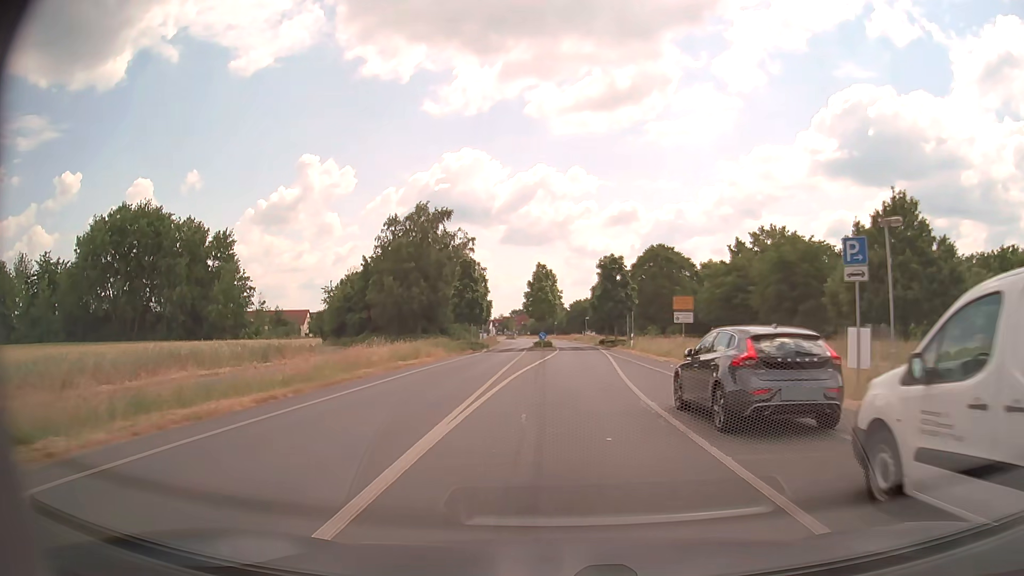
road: tertiary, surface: asphalt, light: Day
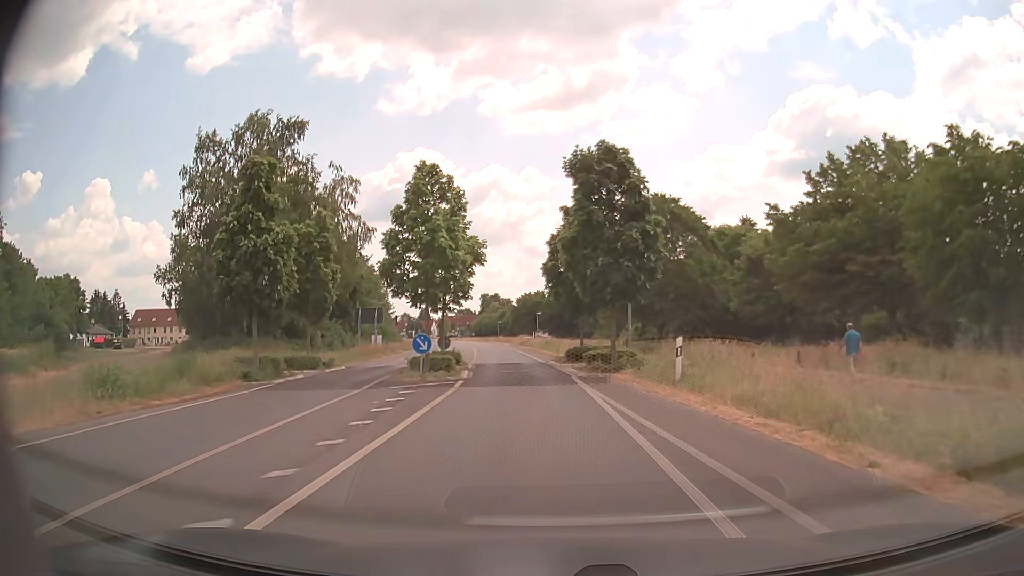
(+1.3, +32.7) m; +4°
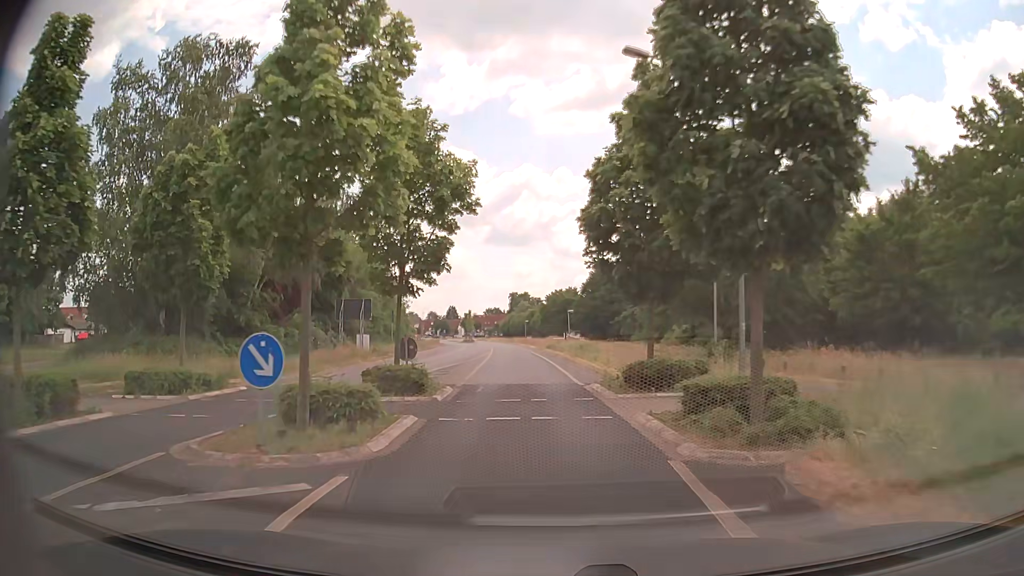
(-0.3, +12.7) m; -2°
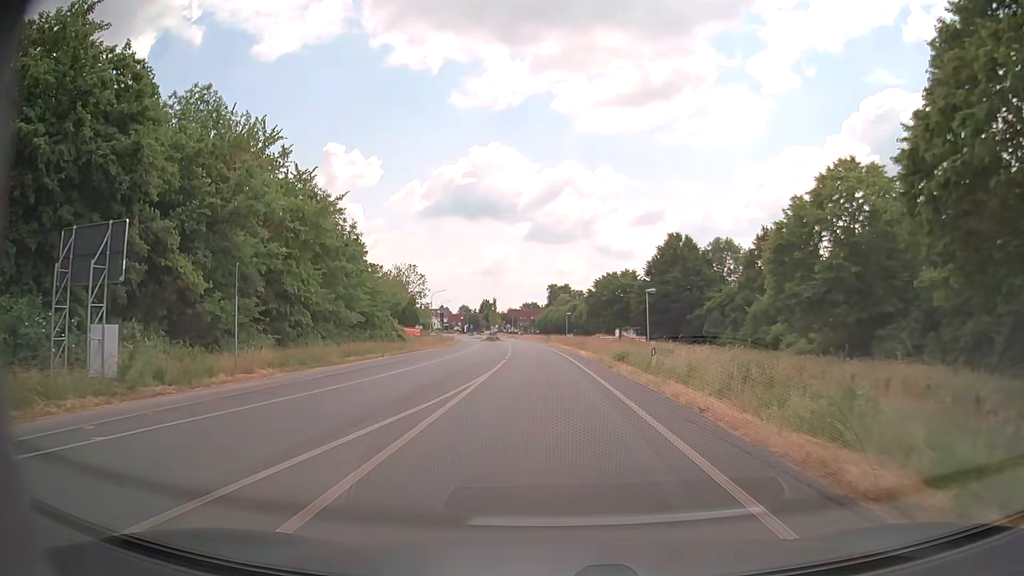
(-1.6, +31.4) m; -4°
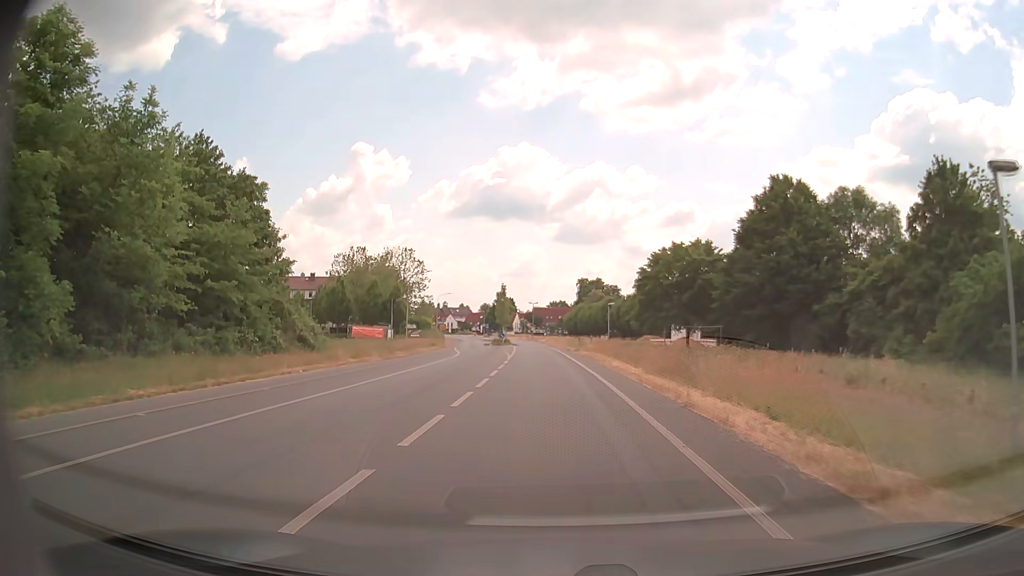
(-0.3, +31.6) m; -2°
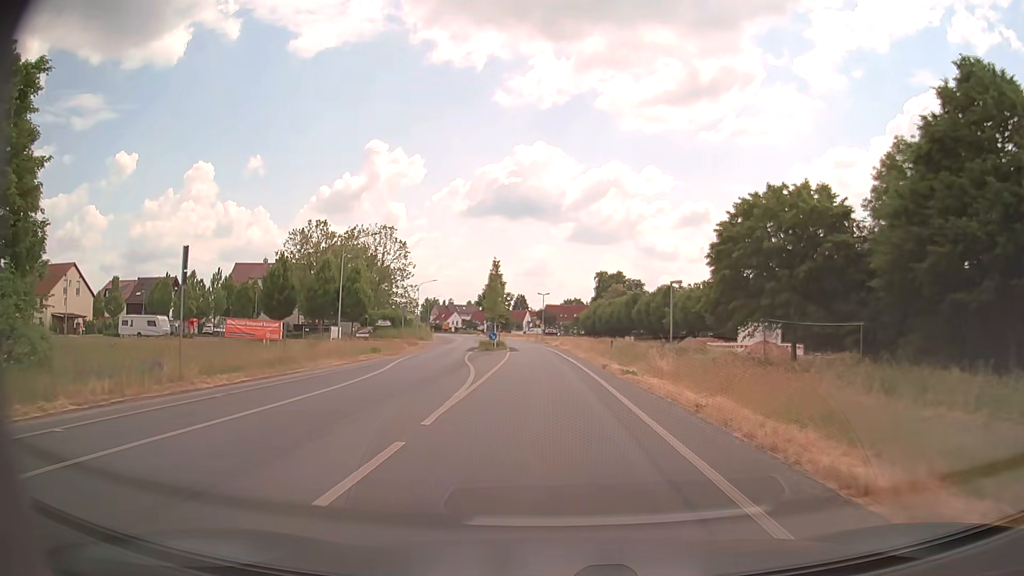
(-0.3, +25.3) m; -1°
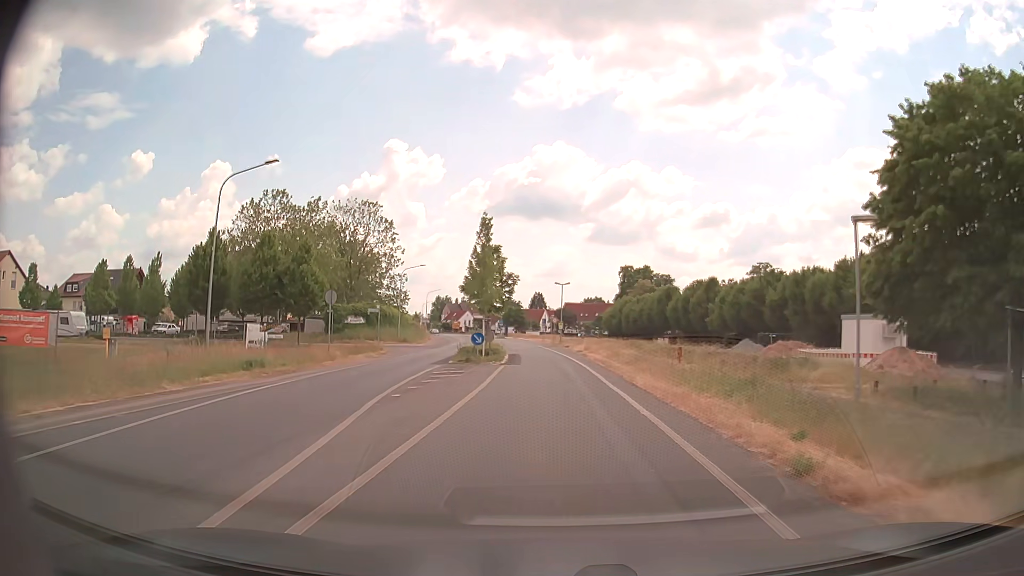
(-0.2, +19.1) m; -2°
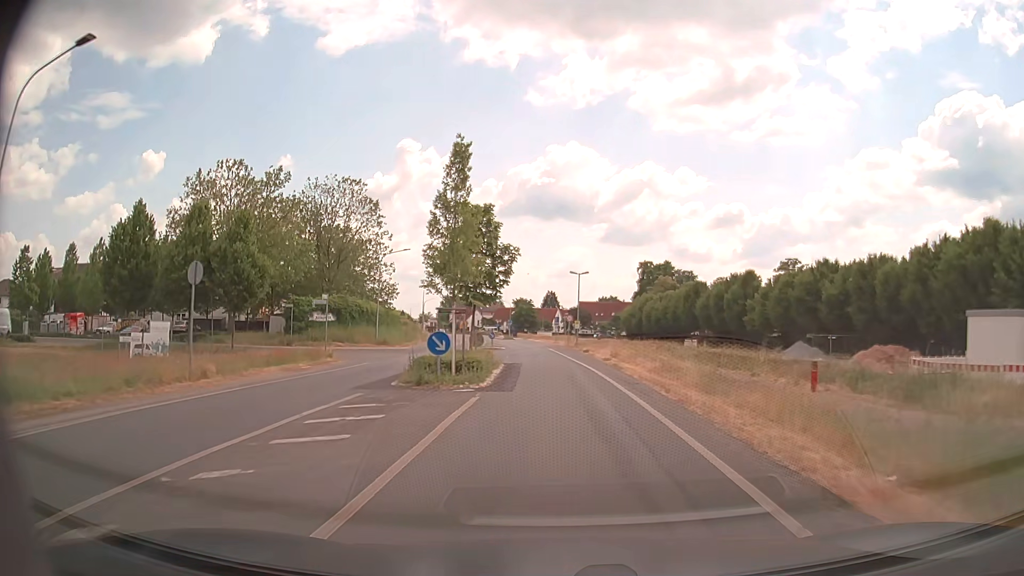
(-0.1, +12.7) m; -1°
(0, +10) (0, +20) (0, +30) (-1, +40) (-1, +50) (-2, +60) (-4, +70) (-5, +80) (-7, +90) (-8, +99) m
